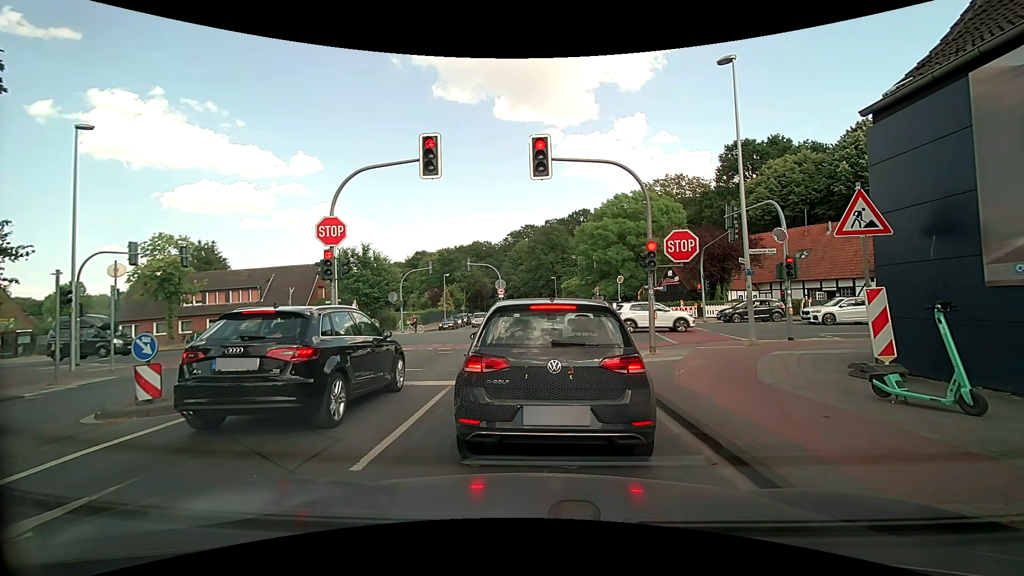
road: tertiary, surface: asphalt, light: Day
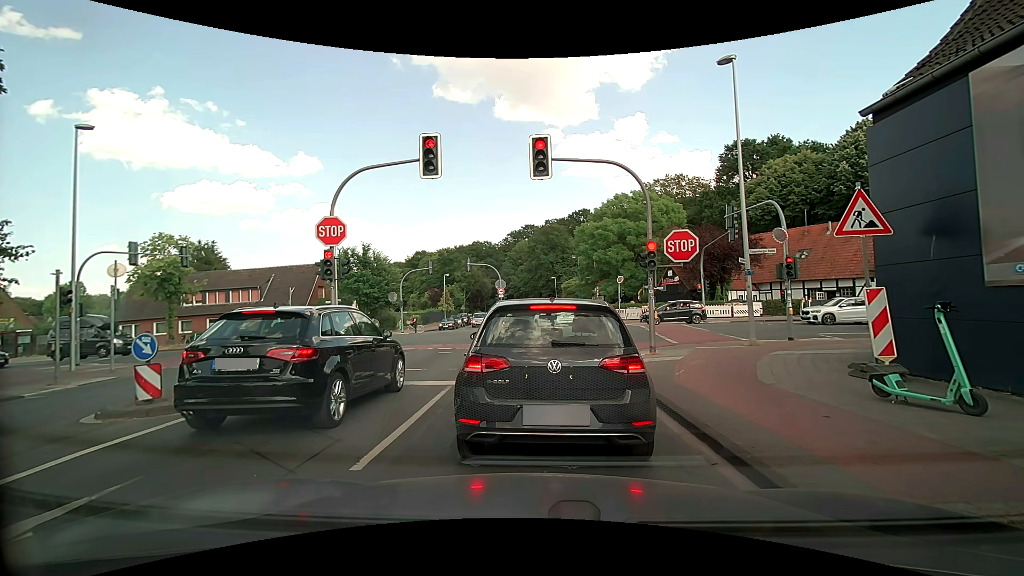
(0.0, 0.0) m; 0°
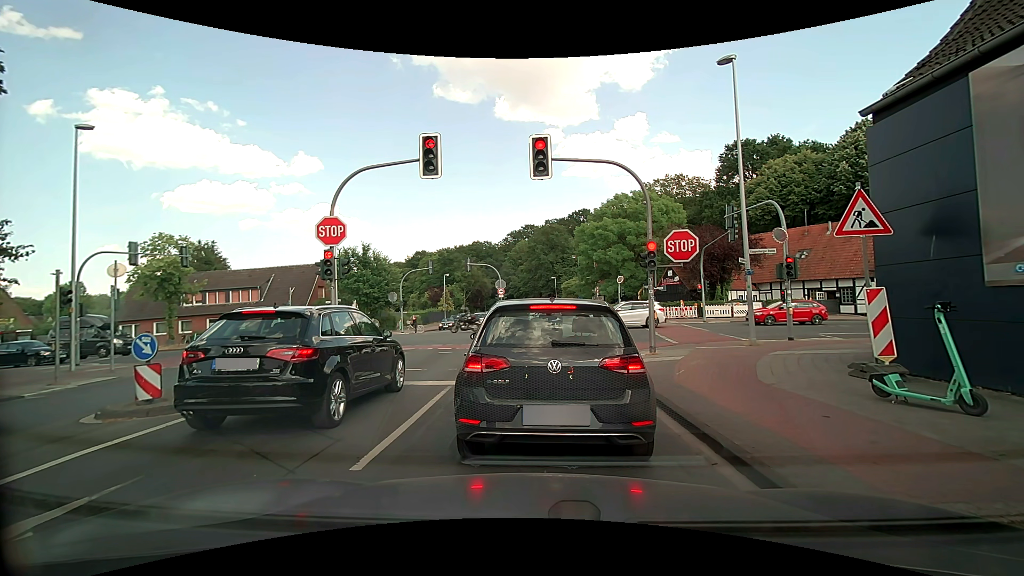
(0.0, 0.0) m; 0°
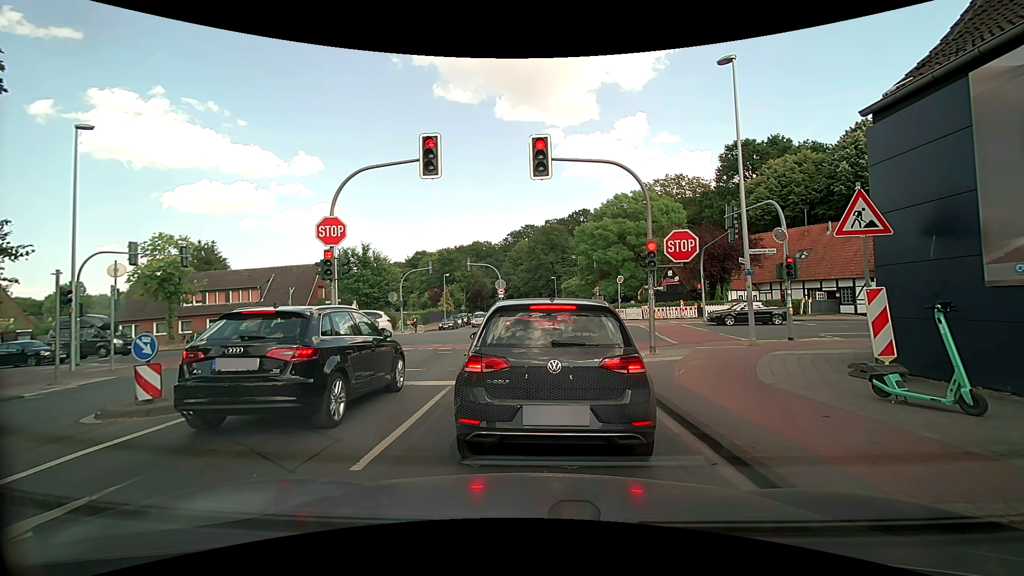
(0.0, 0.0) m; 0°
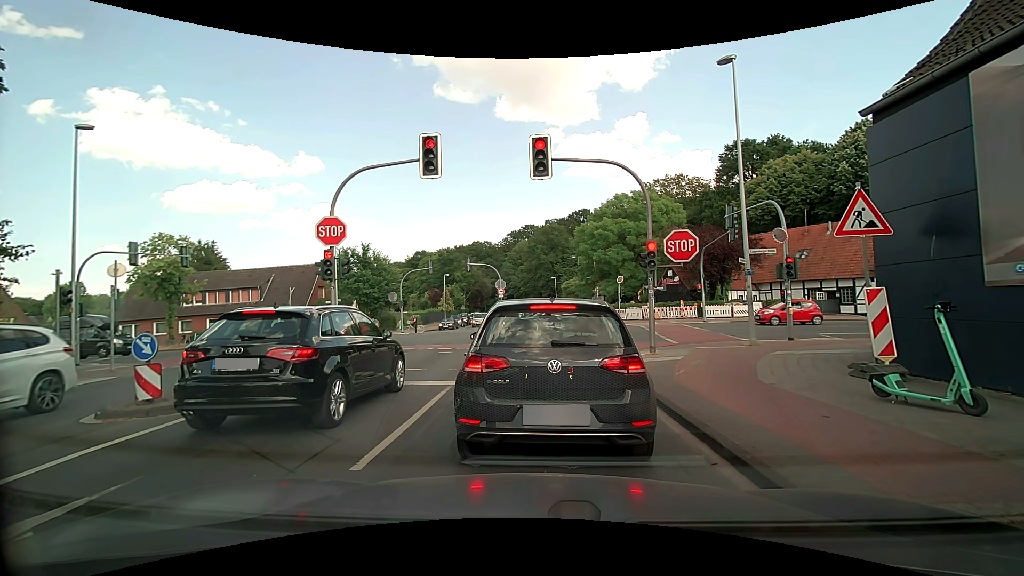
(0.0, 0.0) m; 0°
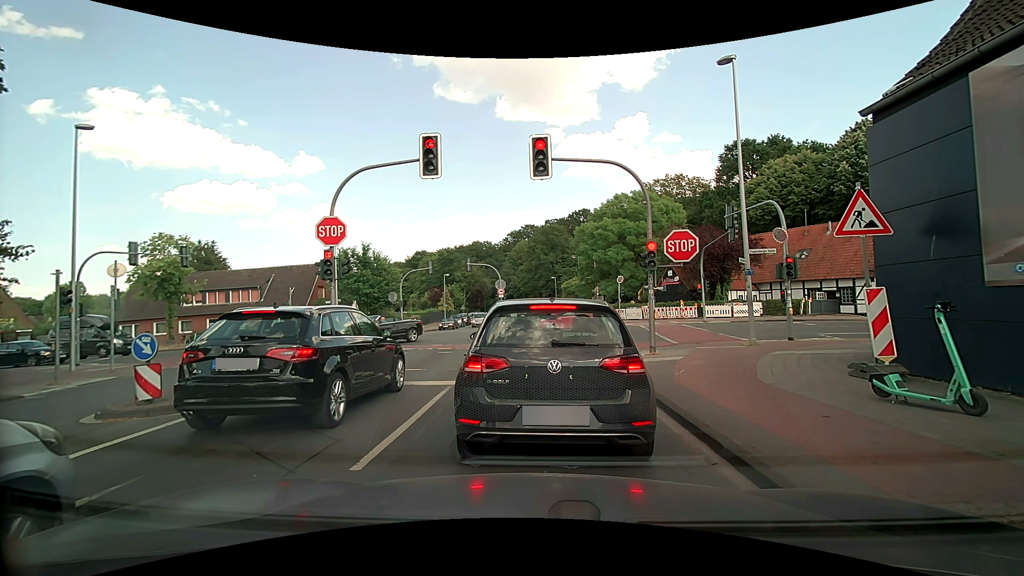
(0.0, 0.0) m; 0°
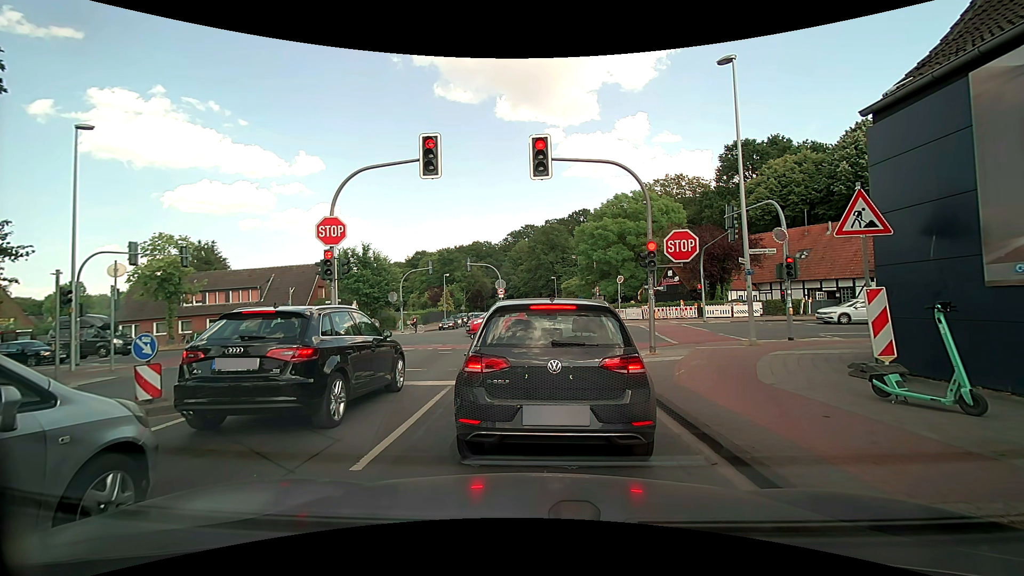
(0.0, 0.0) m; 0°
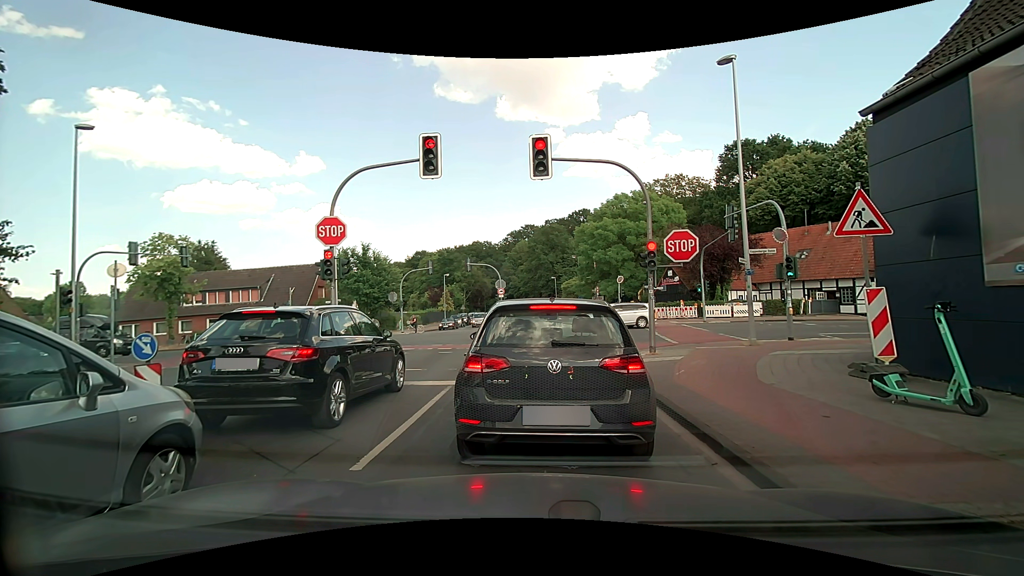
(0.0, 0.0) m; 0°
(0, +10) (+2, +20) (+9, +27) (+18, +29) (+28, +29) (+38, +29) (+48, +29) (+58, +29) (+68, +29) (+78, +29) m
